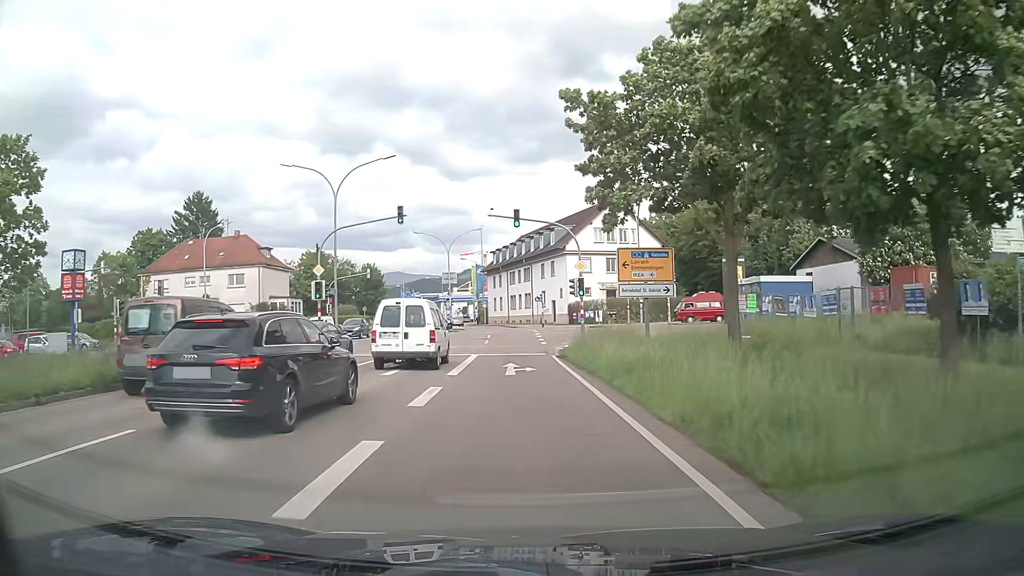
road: secondary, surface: asphalt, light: Day
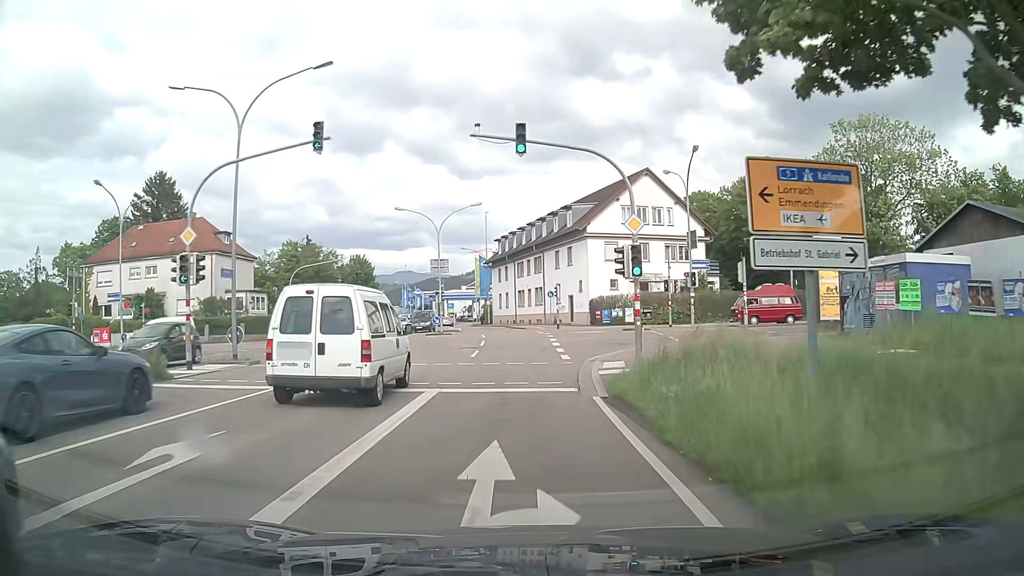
(-0.2, +13.7) m; -2°
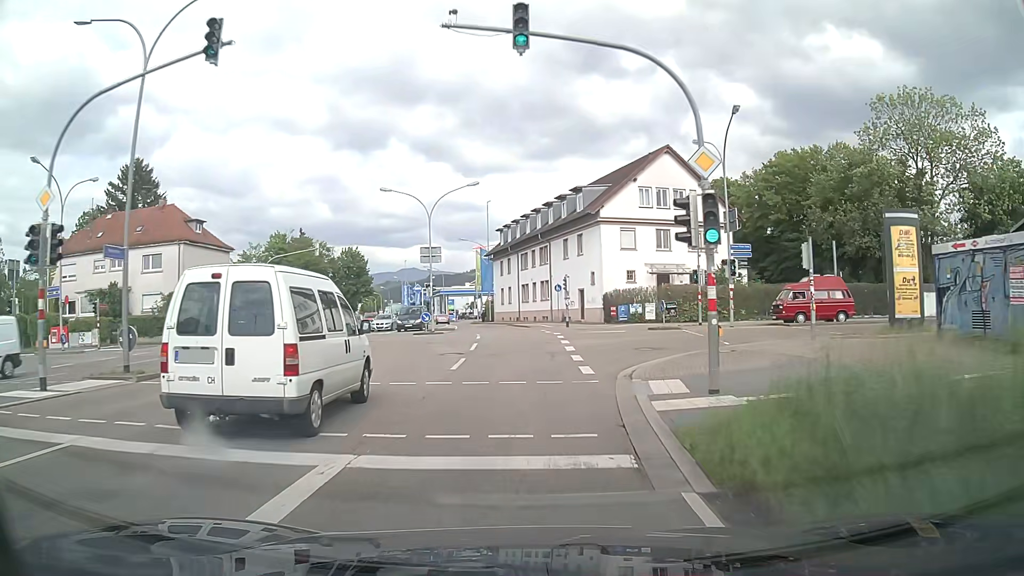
(0.0, +6.8) m; 0°
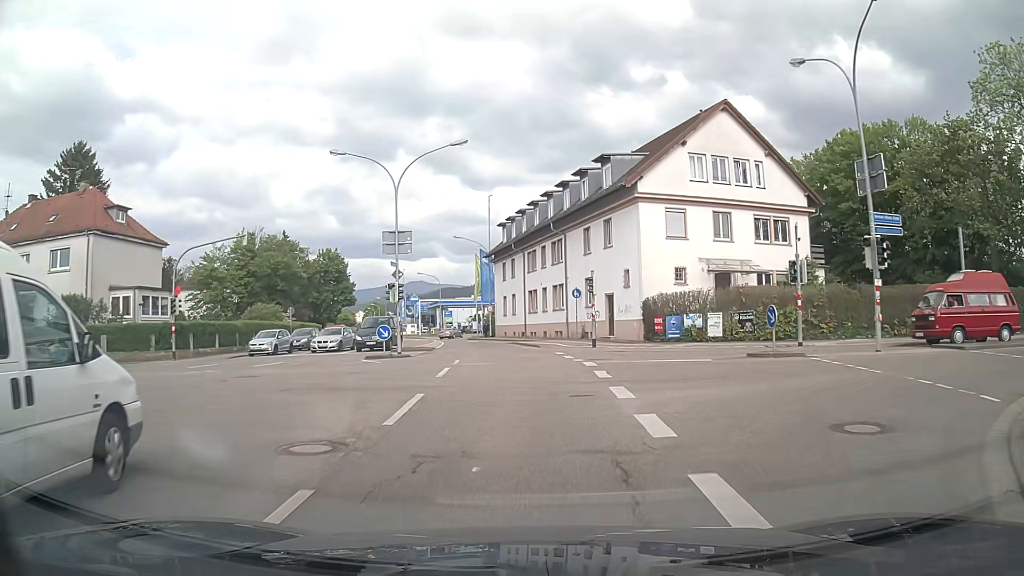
(+0.1, +13.7) m; 0°
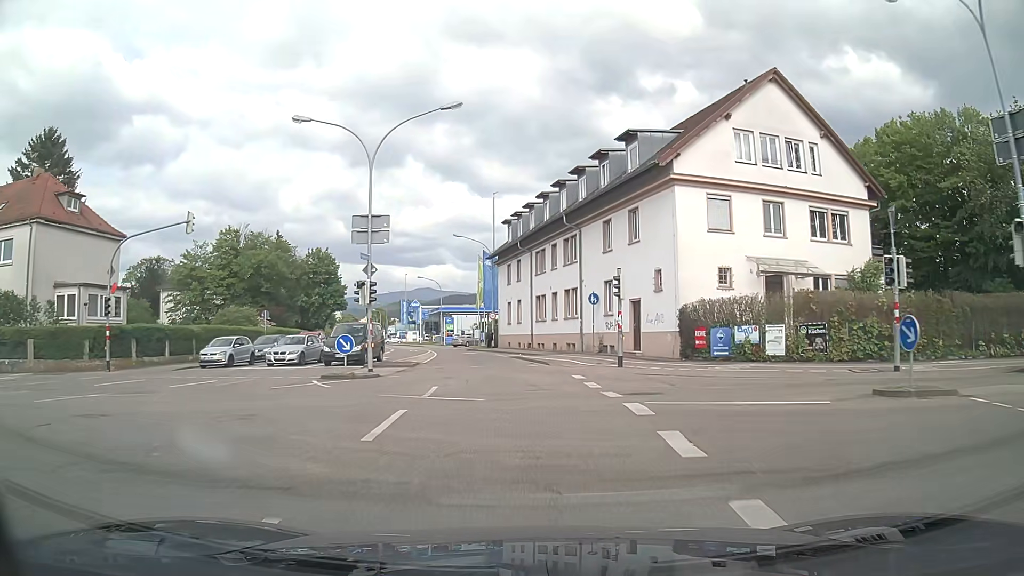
(0.0, +6.7) m; -1°
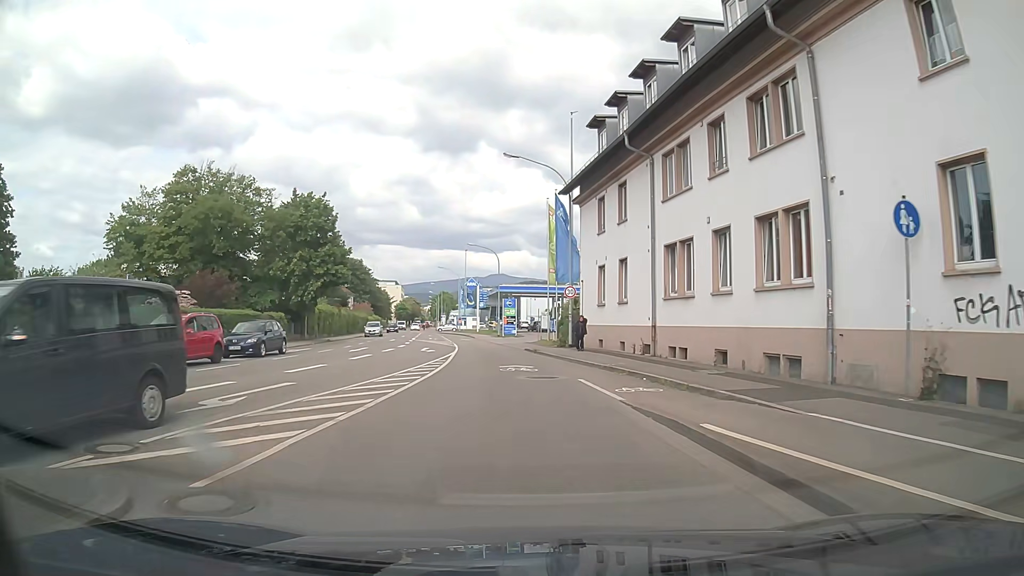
(-1.3, +24.4) m; -6°
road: tertiary
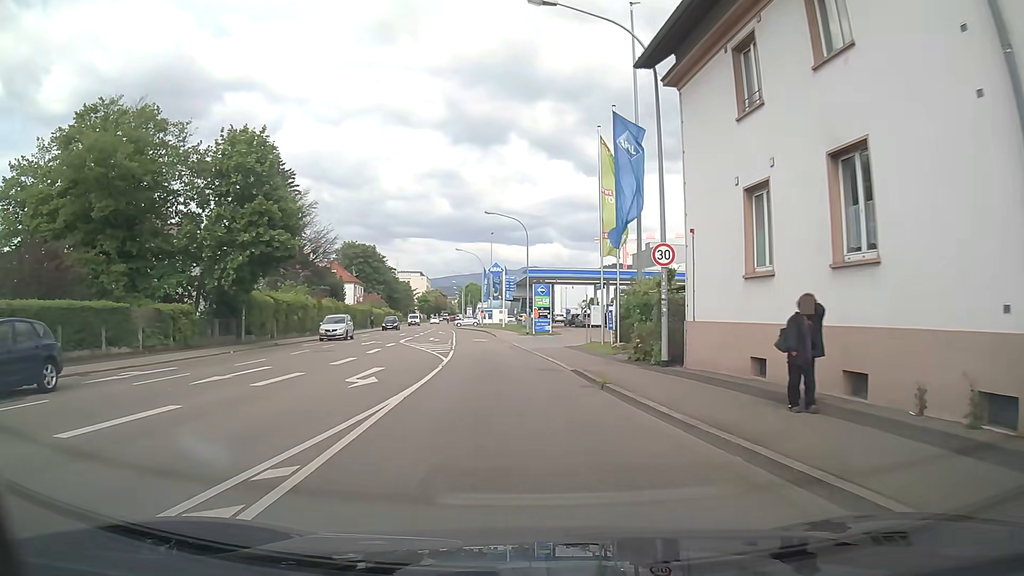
(-0.5, +17.0) m; -2°
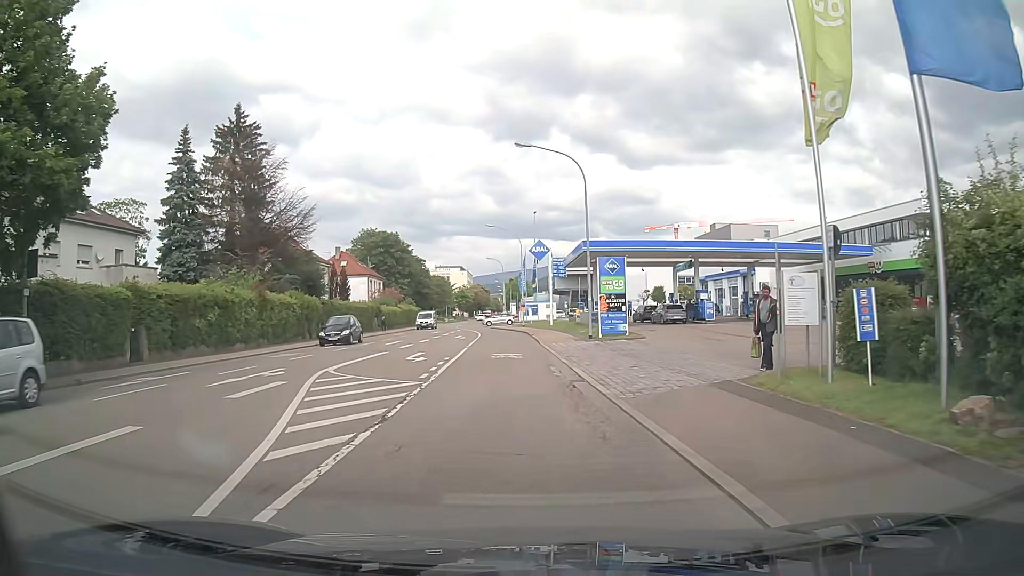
(-0.9, +19.9) m; -5°
